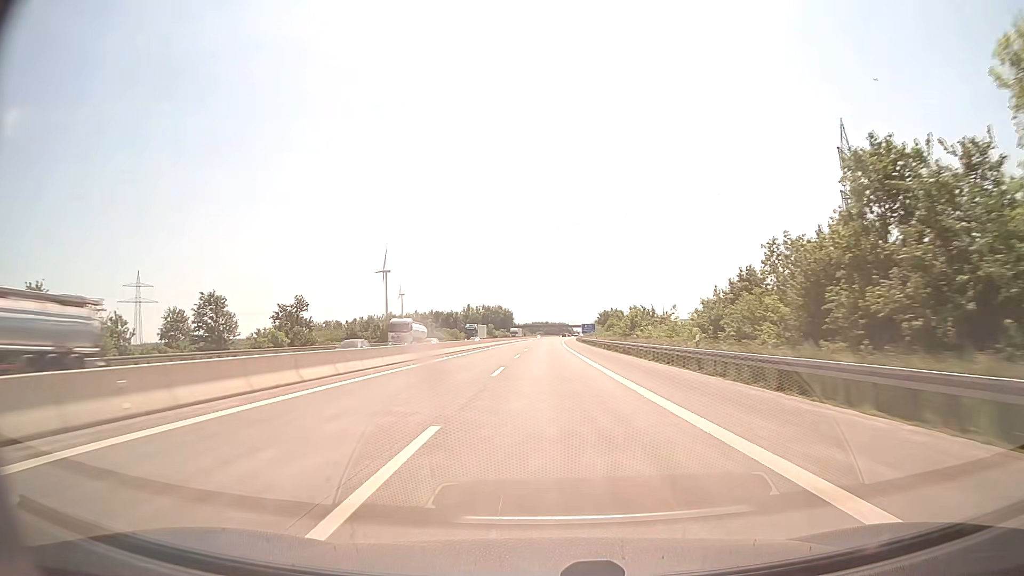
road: motorway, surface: asphalt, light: Day
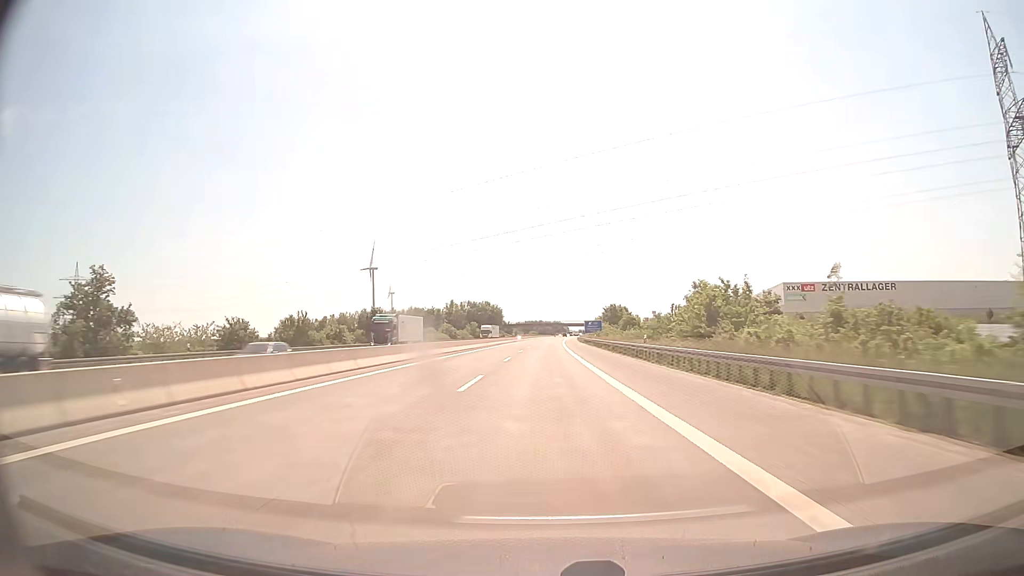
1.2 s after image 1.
(+0.2, +41.7) m; 0°
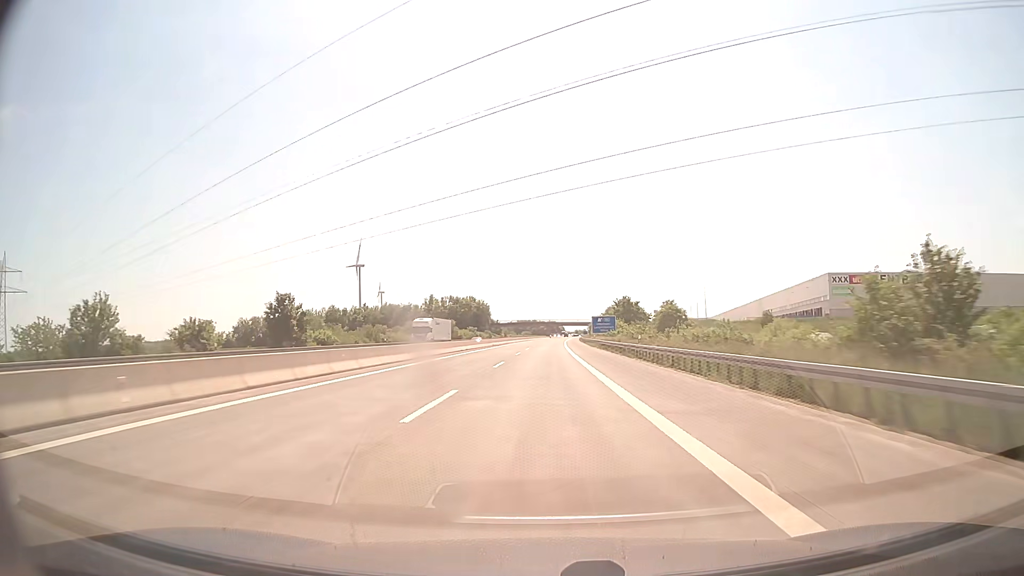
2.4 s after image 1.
(+0.1, +41.7) m; 0°
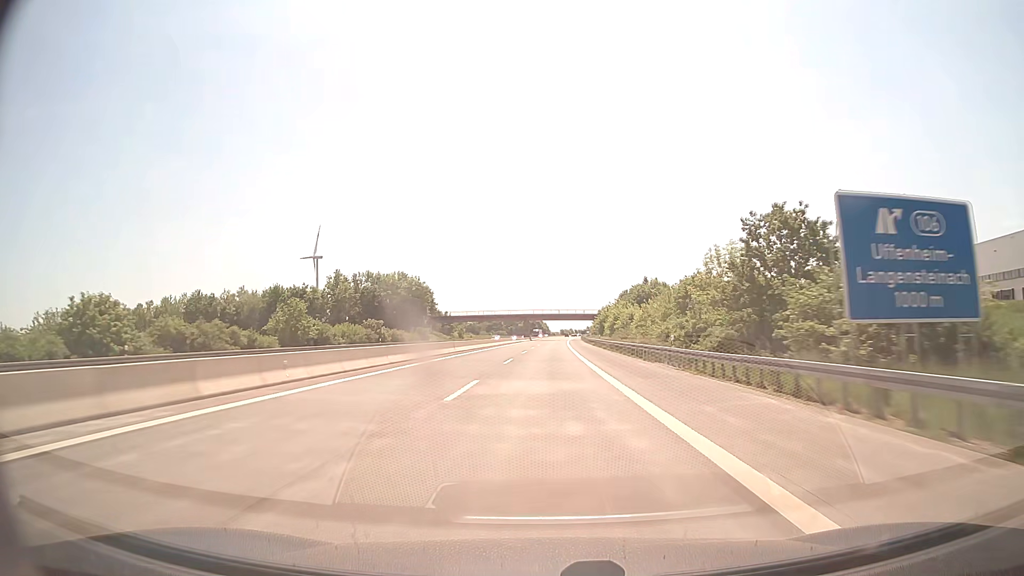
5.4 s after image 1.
(+1.3, +104.2) m; +2°
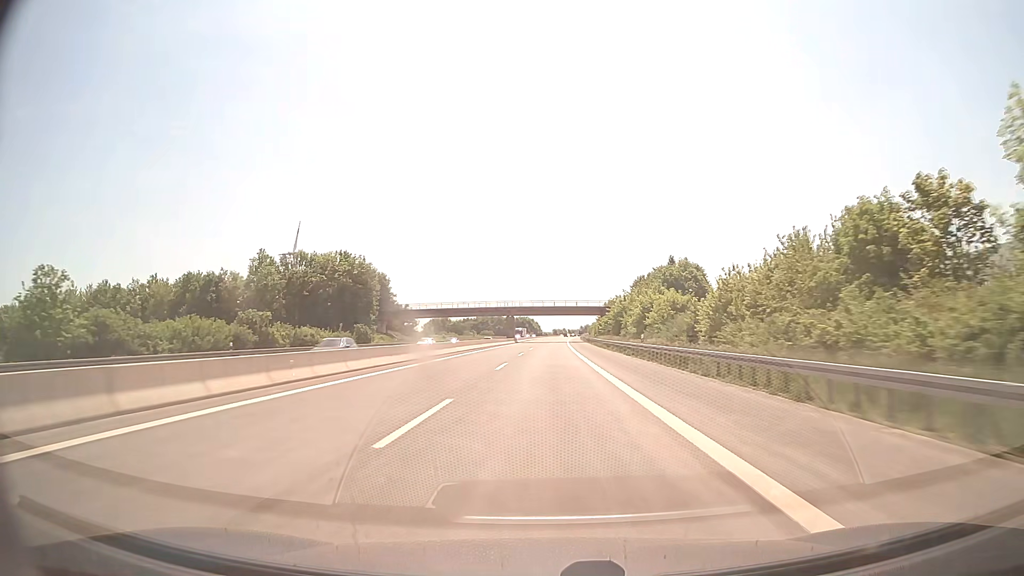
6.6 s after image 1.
(+0.3, +41.7) m; +1°
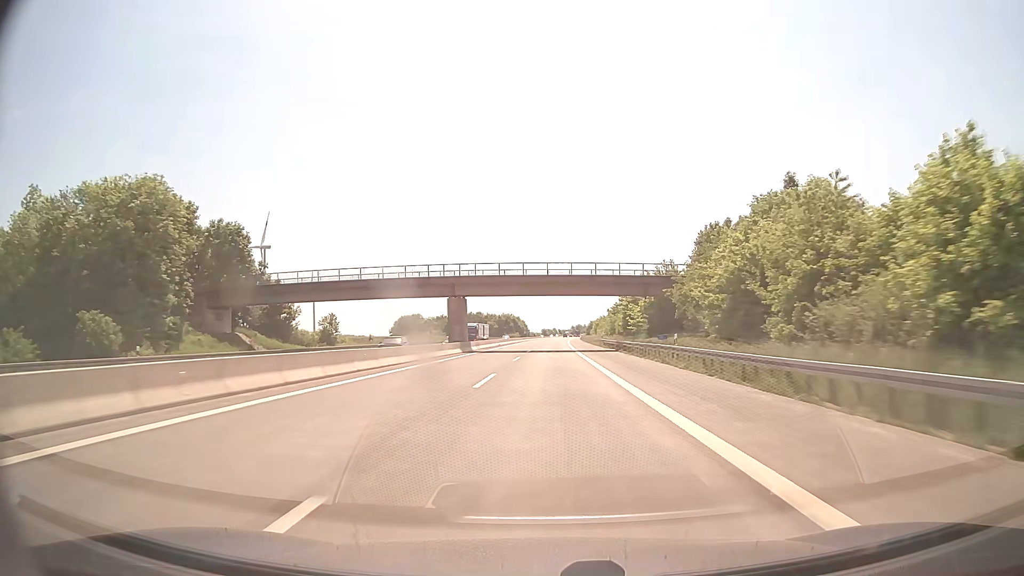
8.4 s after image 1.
(+0.5, +62.5) m; +1°
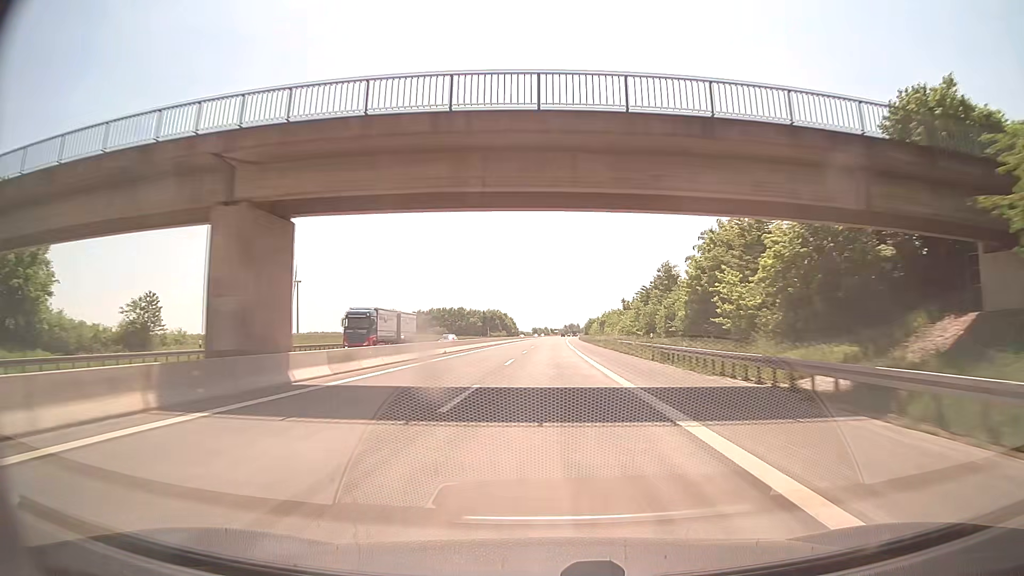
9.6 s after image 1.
(+0.2, +41.6) m; +1°
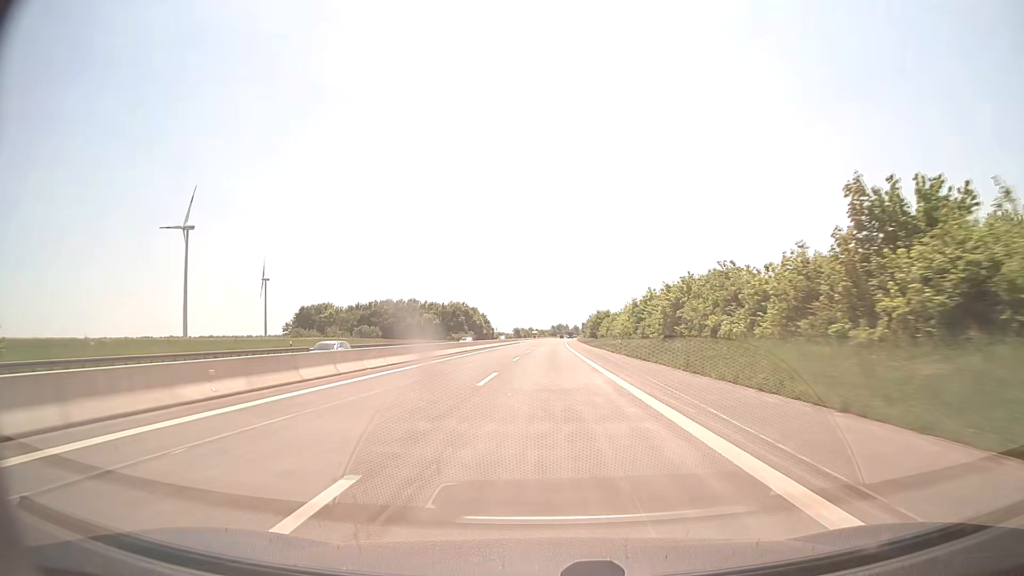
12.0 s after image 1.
(+1.1, +83.1) m; +1°
(0, +10) (0, +20) (0, +30) (0, +40) (0, +50) (0, +60) (+1, +70) (+1, +80) (+1, +90) (+1, +100) m
